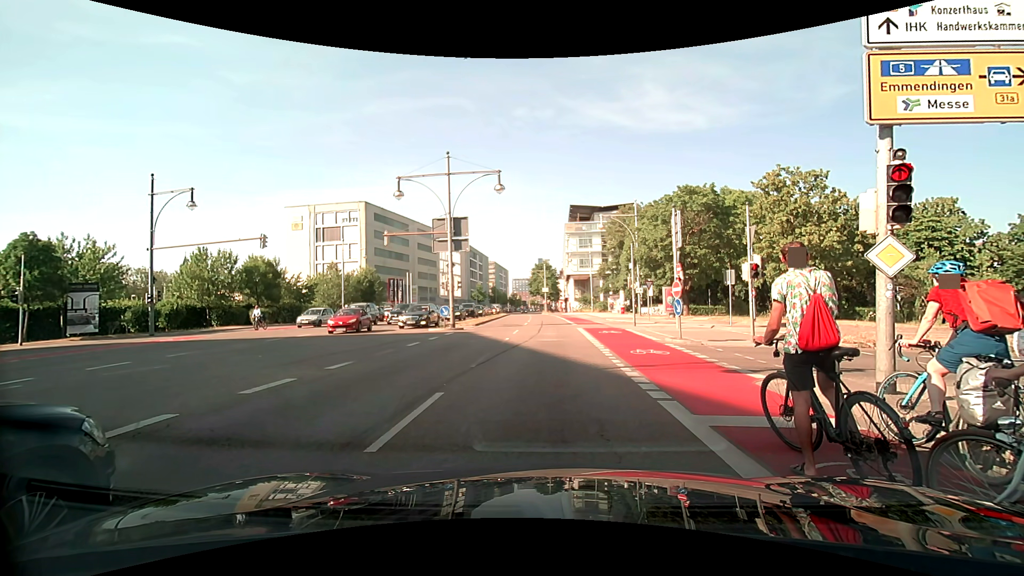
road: primary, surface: asphalt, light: Day
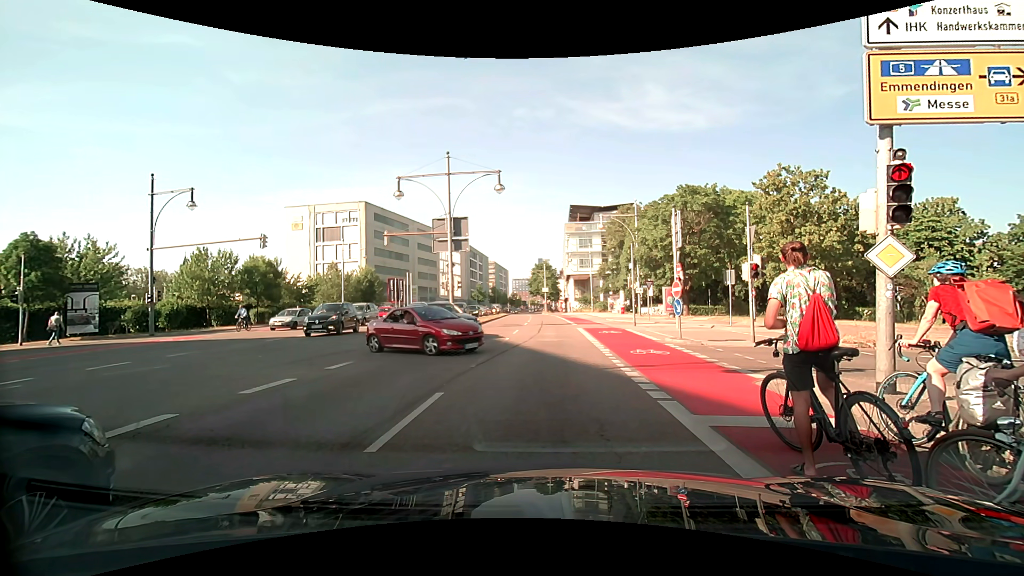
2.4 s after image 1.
(0.0, 0.0) m; 0°
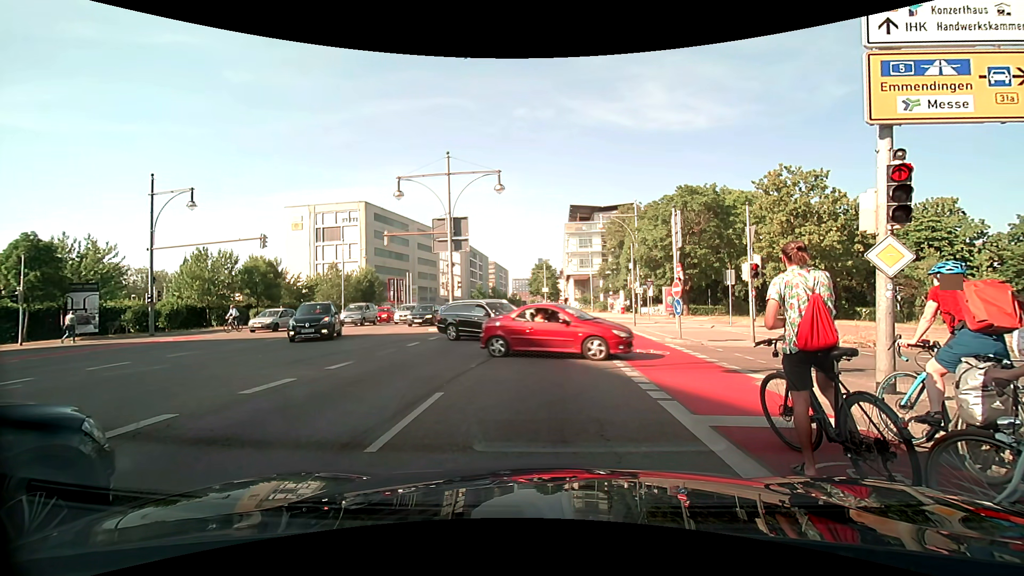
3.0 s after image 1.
(0.0, 0.0) m; 0°
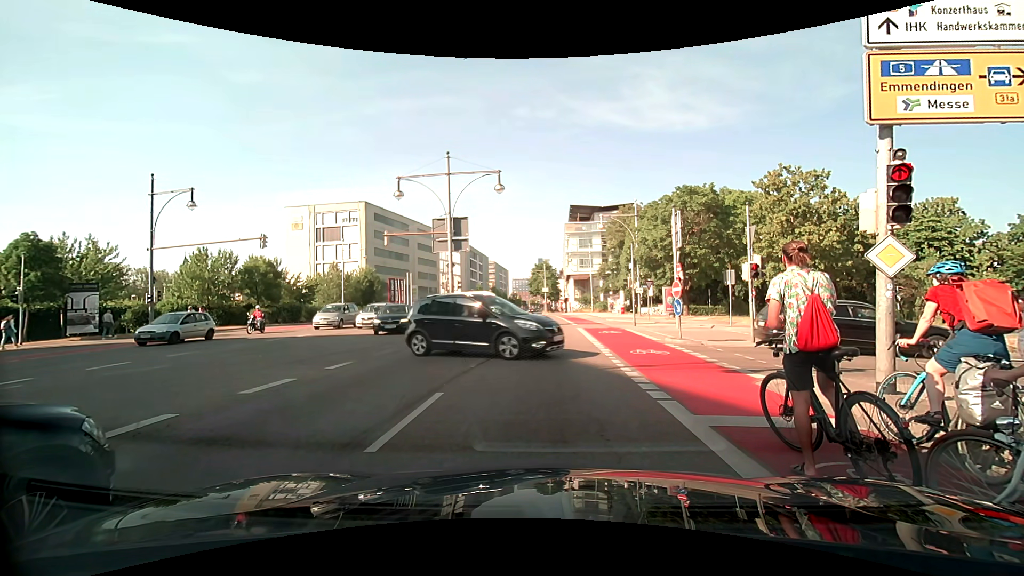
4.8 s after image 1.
(0.0, 0.0) m; 0°
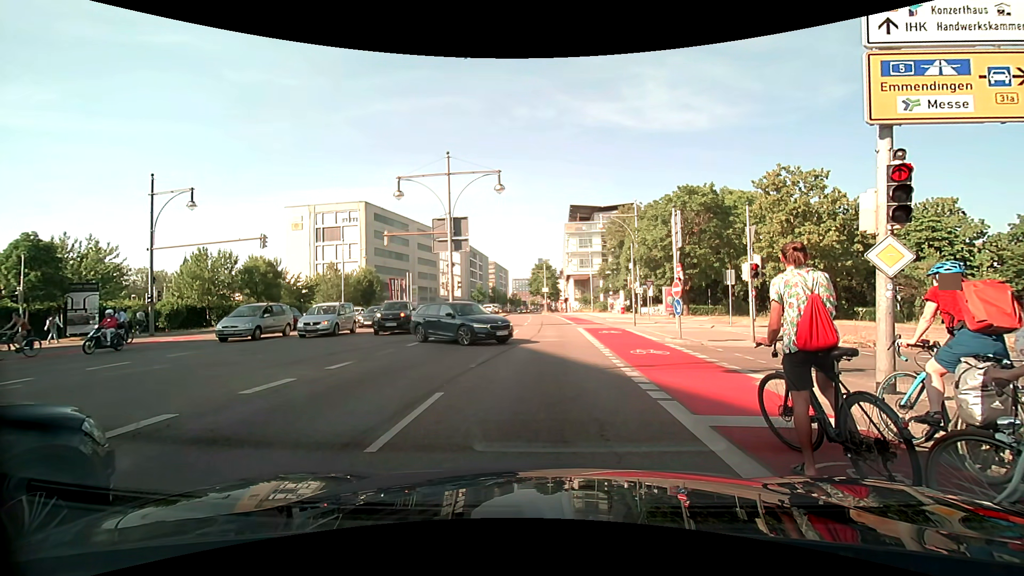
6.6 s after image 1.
(0.0, 0.0) m; 0°
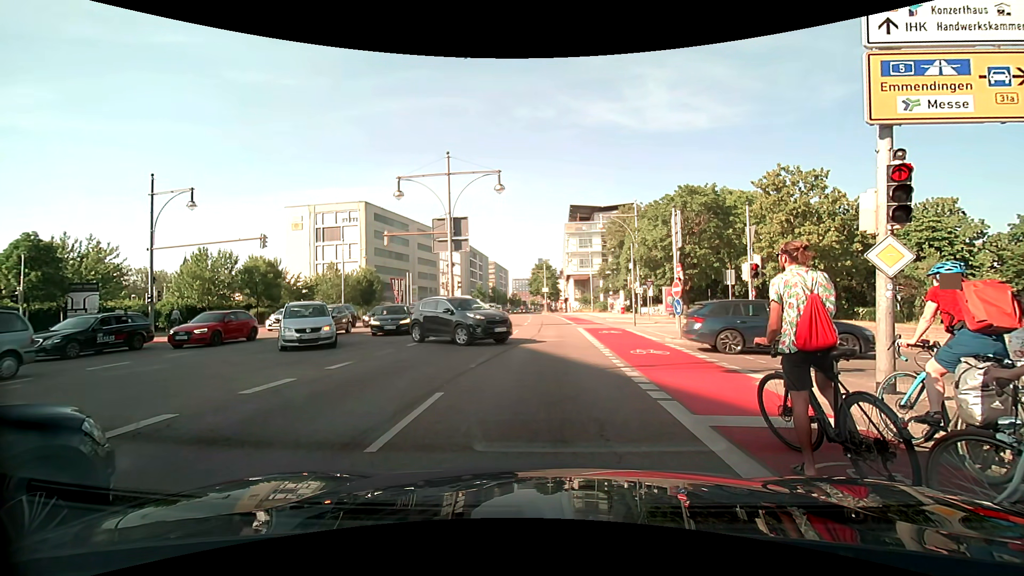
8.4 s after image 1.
(0.0, 0.0) m; 0°
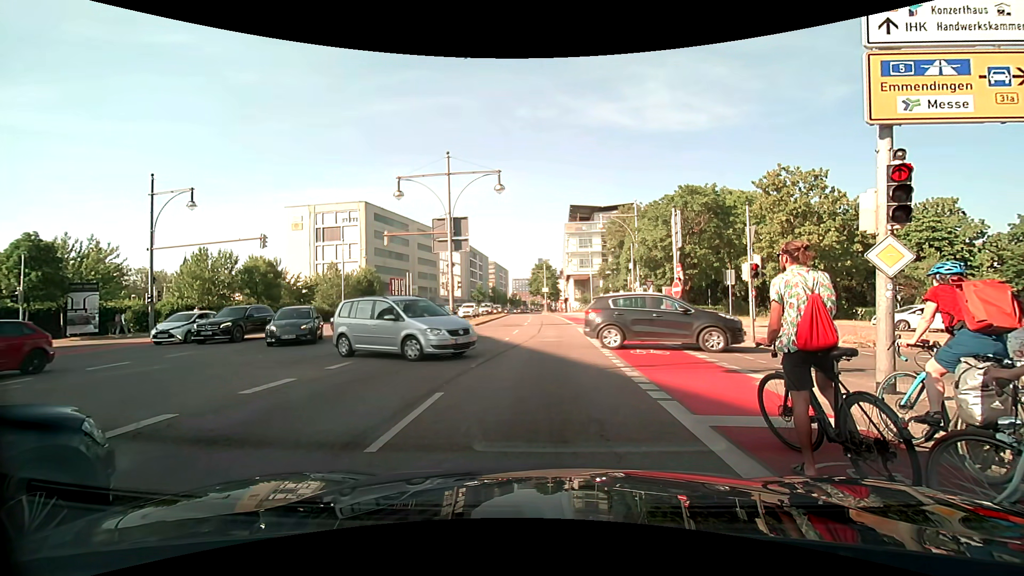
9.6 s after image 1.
(0.0, 0.0) m; 0°
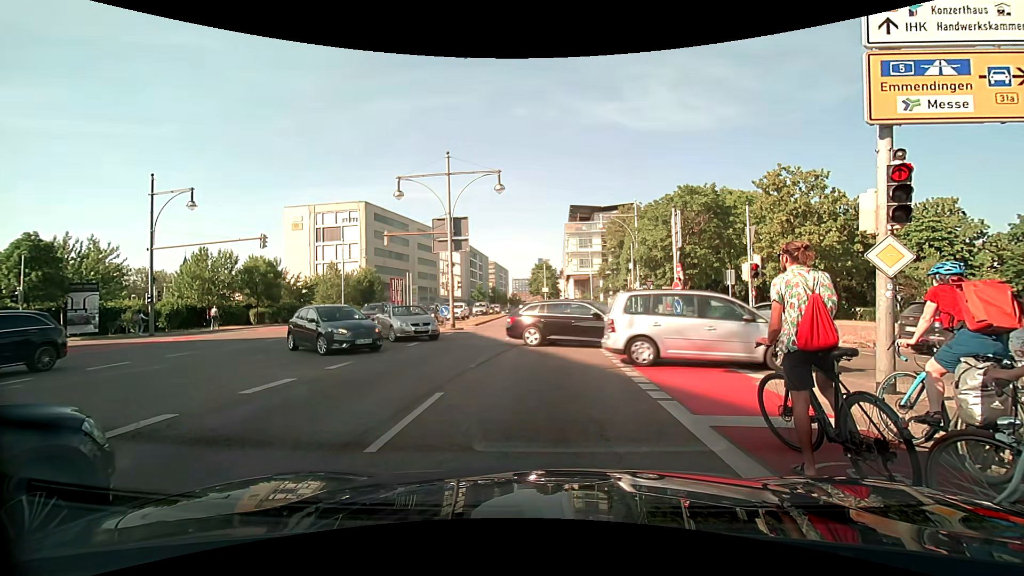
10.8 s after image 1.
(0.0, 0.0) m; 0°
